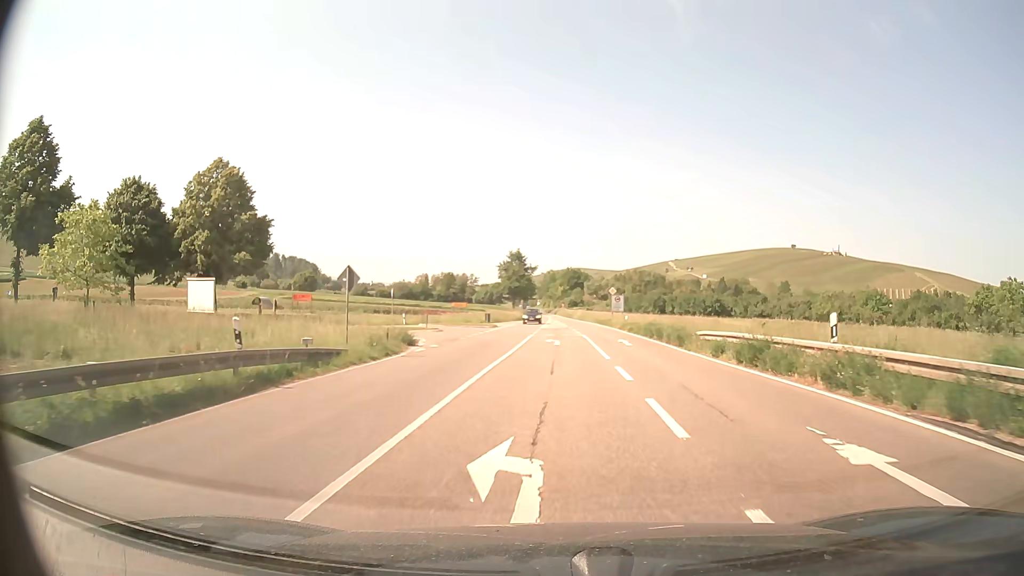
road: primary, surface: asphalt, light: Day
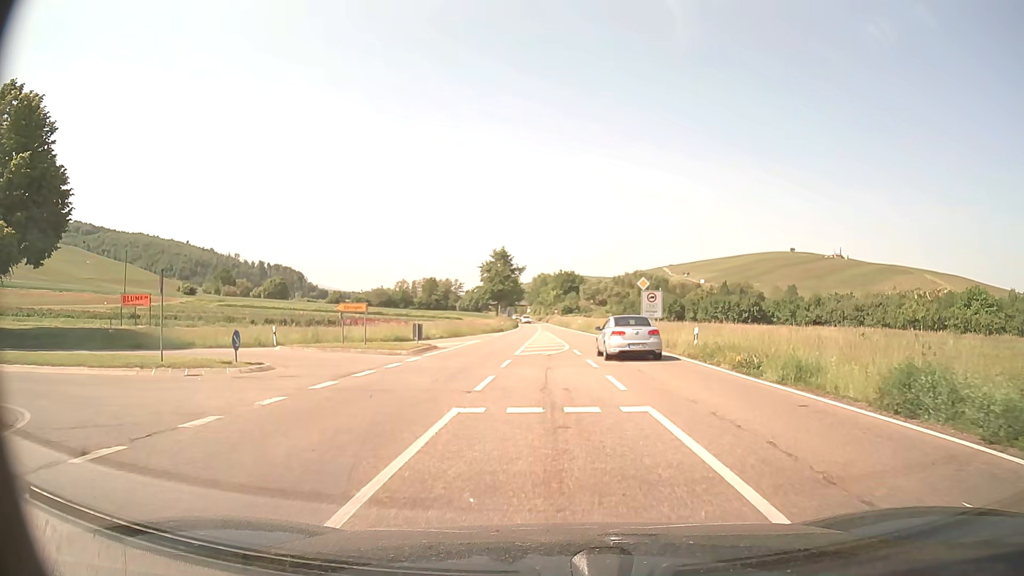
(+0.1, +27.4) m; +1°
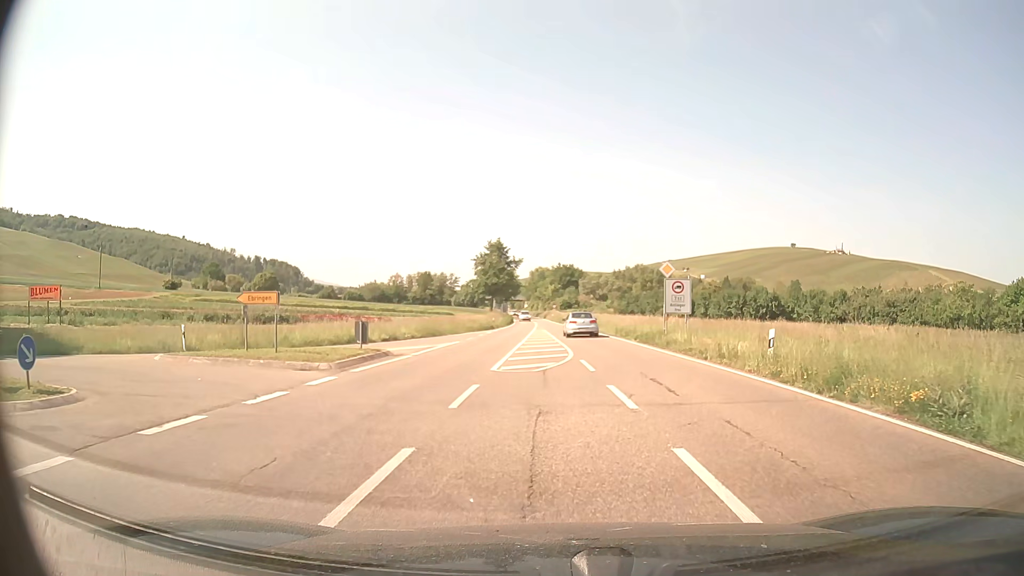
(0.0, +8.8) m; 0°
